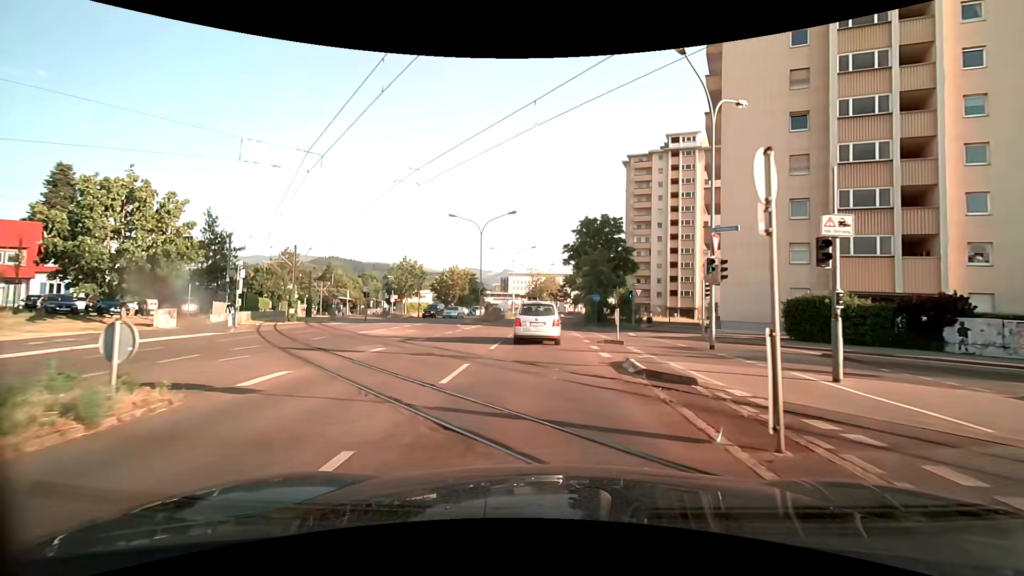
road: secondary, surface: asphalt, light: Day
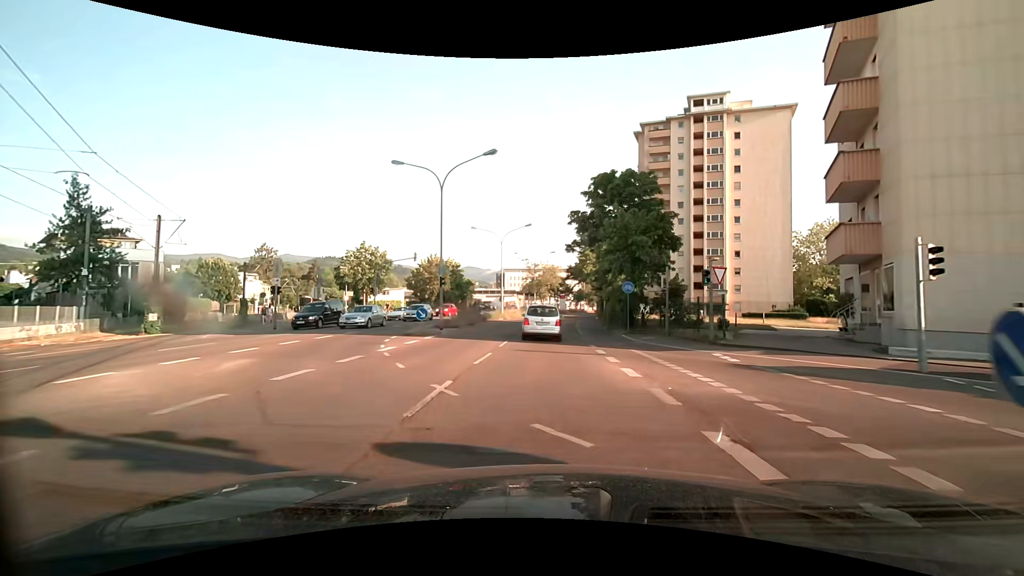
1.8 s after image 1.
(0.0, +16.9) m; 0°
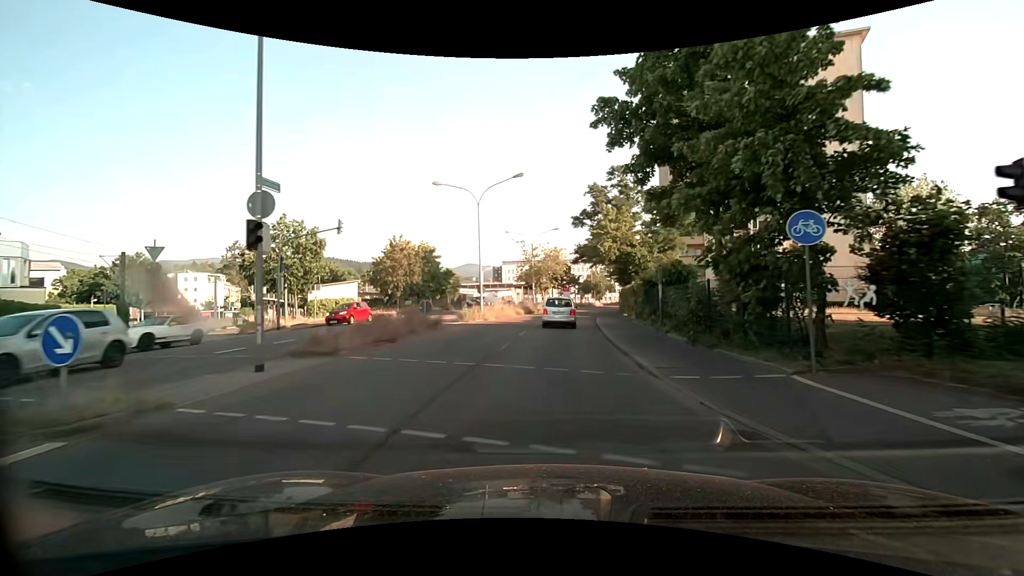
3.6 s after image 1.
(-0.1, +18.1) m; -1°
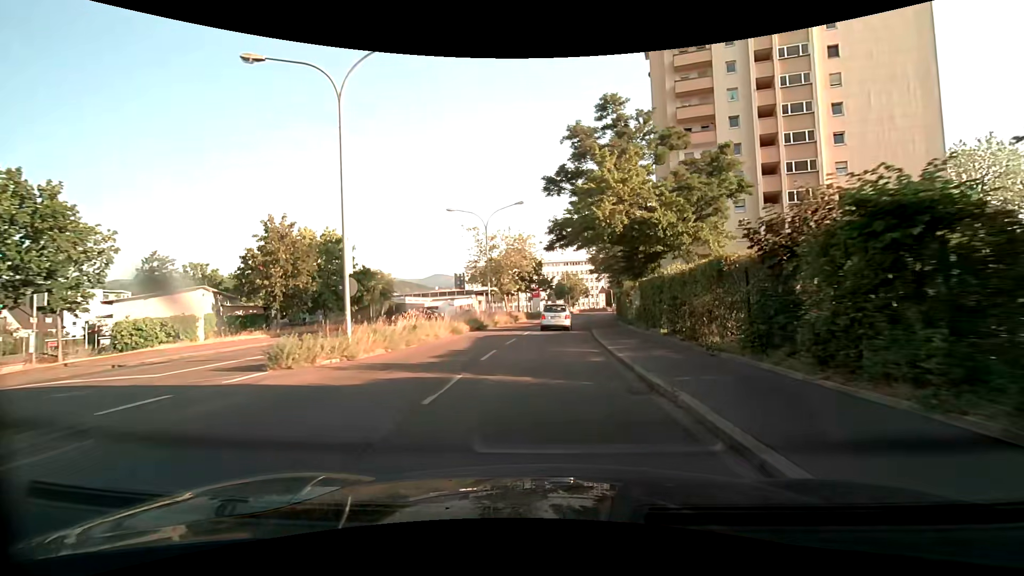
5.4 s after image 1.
(+0.5, +19.2) m; +3°
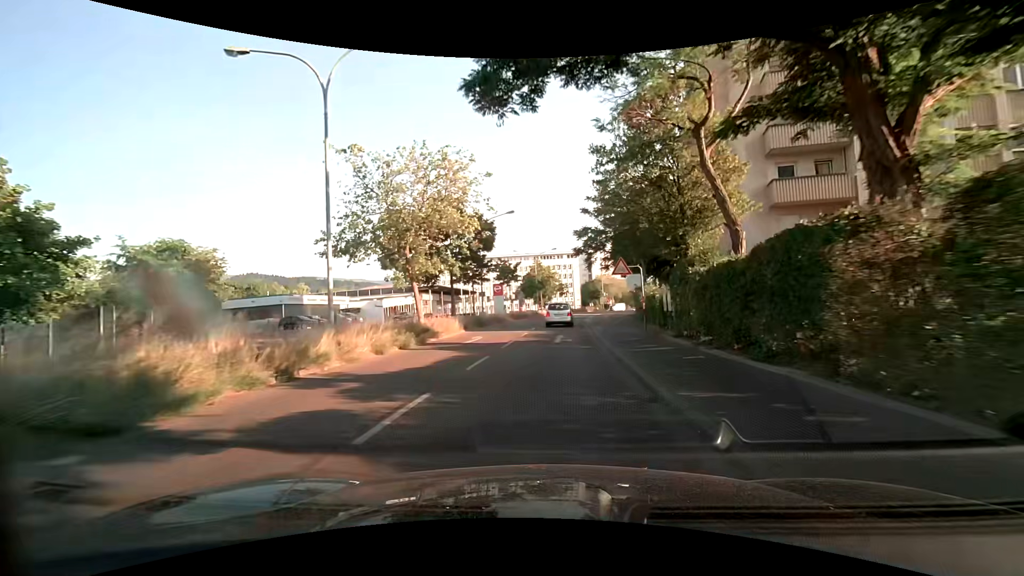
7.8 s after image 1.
(+0.9, +25.9) m; +4°
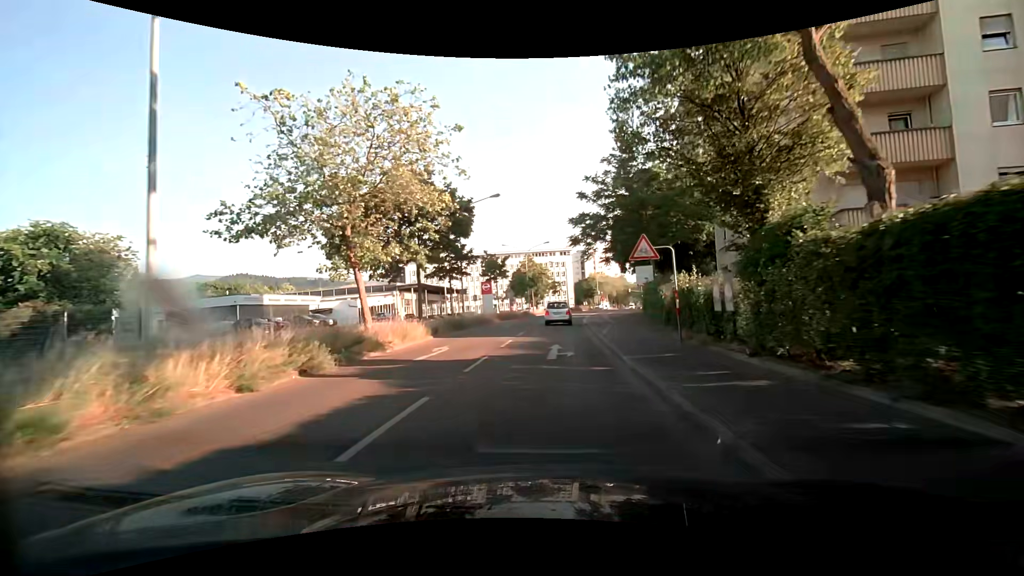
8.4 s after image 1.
(+0.1, +6.4) m; +1°
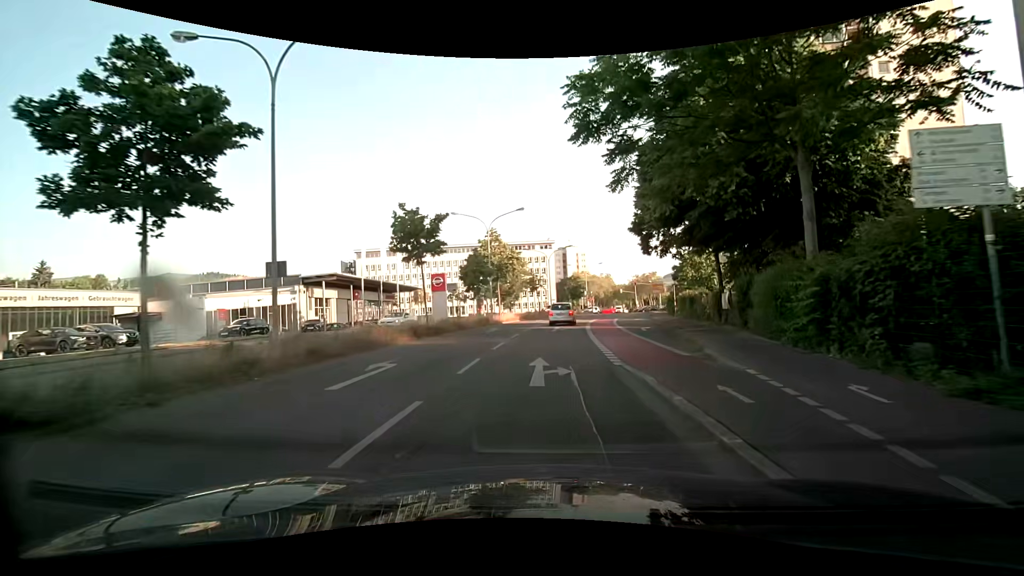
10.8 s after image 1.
(+0.4, +24.0) m; +2°
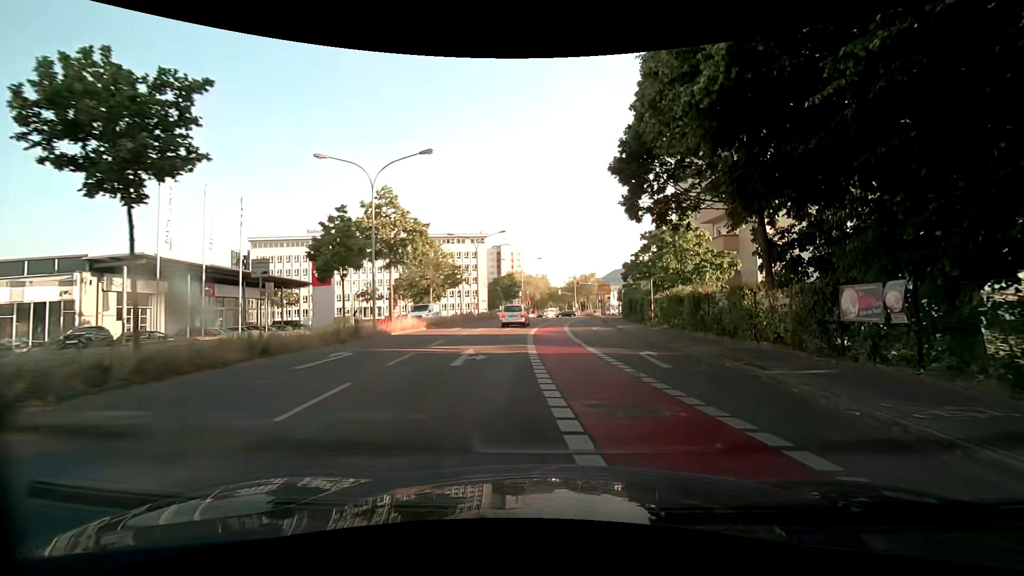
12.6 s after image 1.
(+0.7, +15.8) m; +8°
